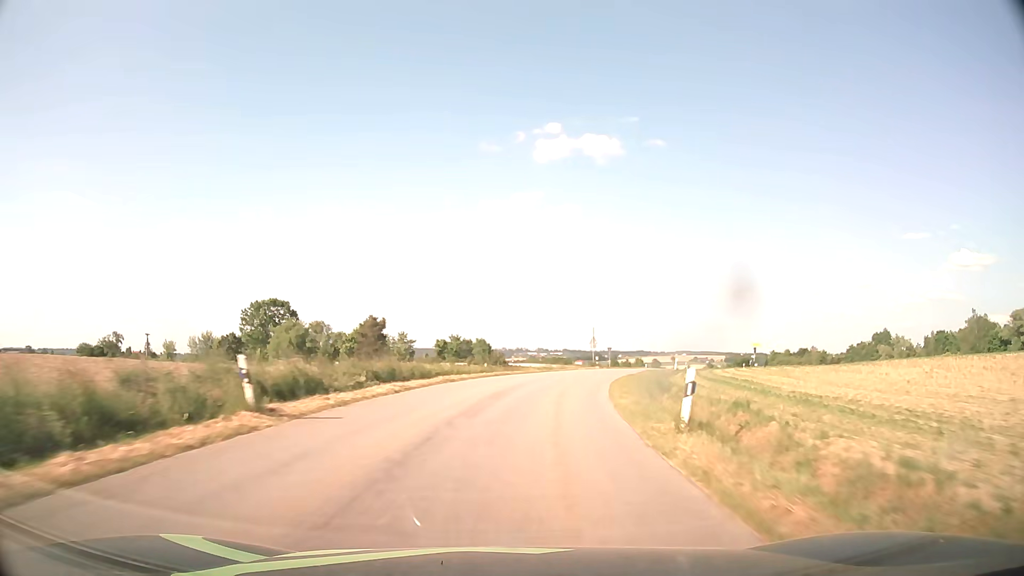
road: tertiary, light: Day
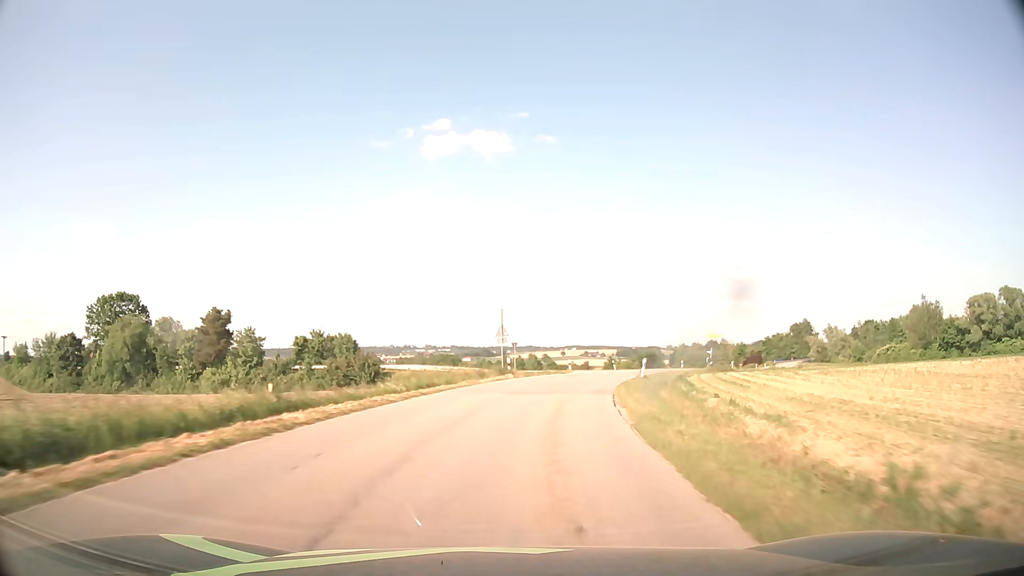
(+2.0, +23.8) m; +10°
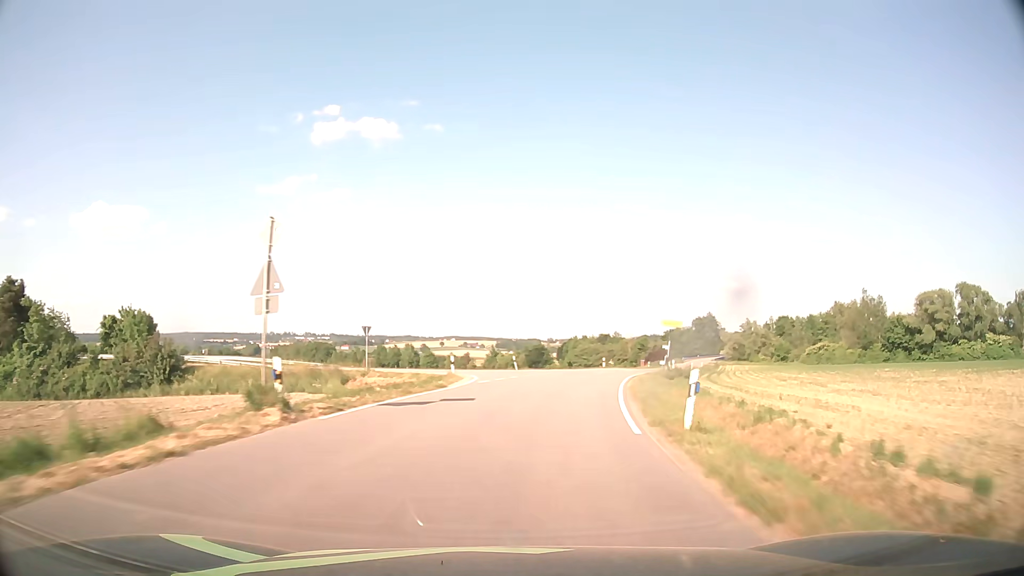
(+2.0, +23.9) m; +10°
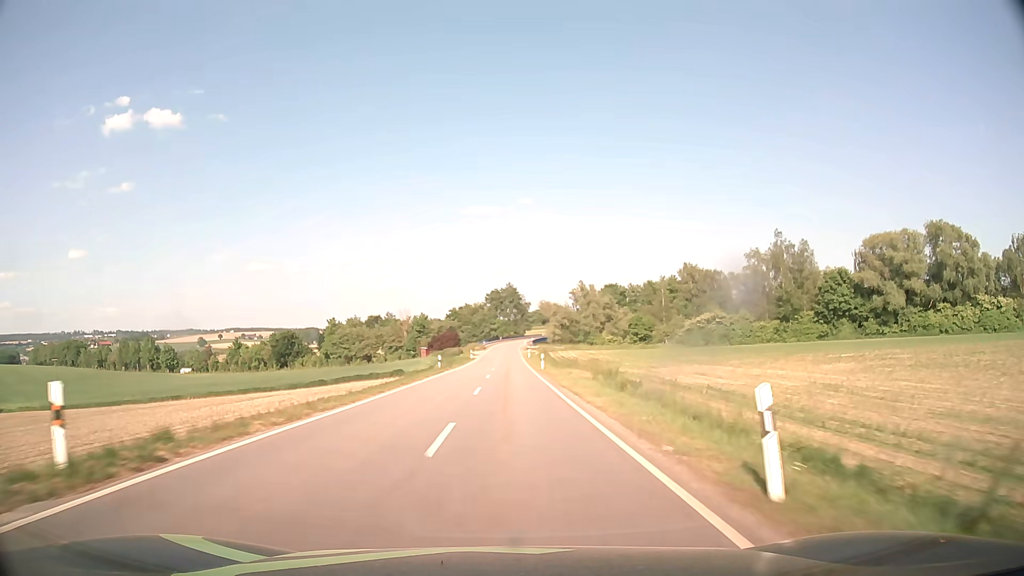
(+12.6, +59.1) m; +20°
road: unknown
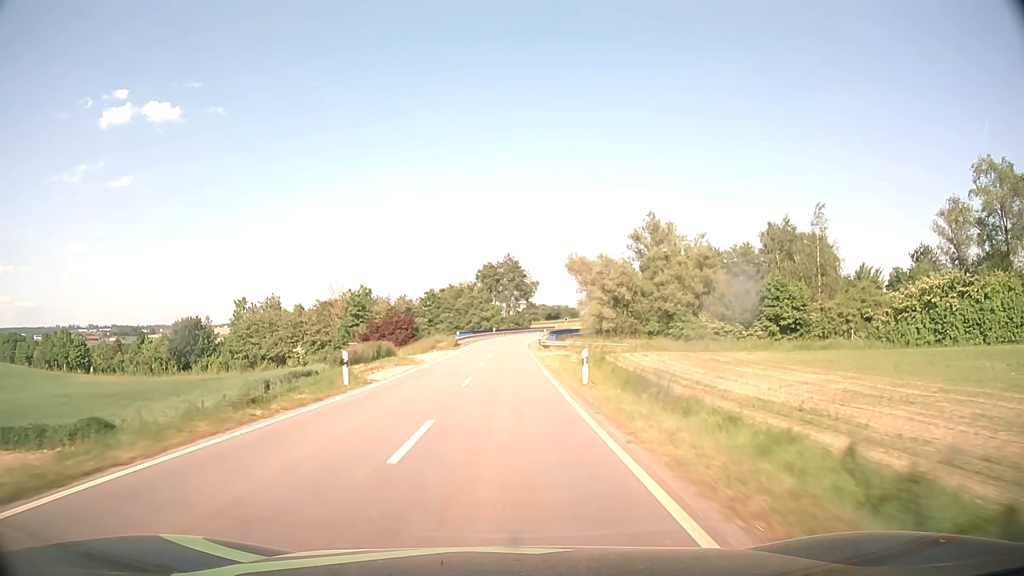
(+0.4, +61.8) m; 0°
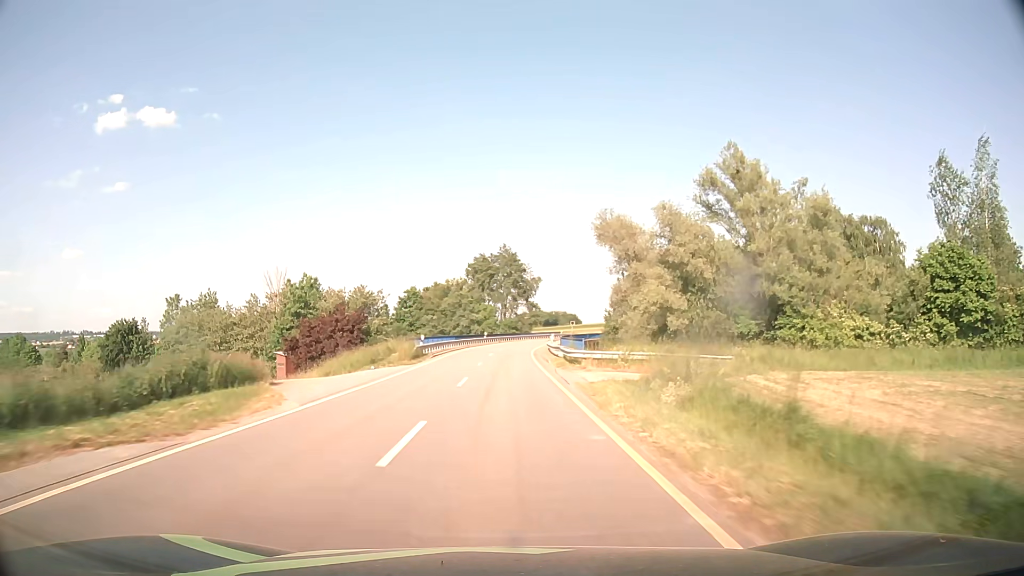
(+0.1, +24.5) m; 0°
